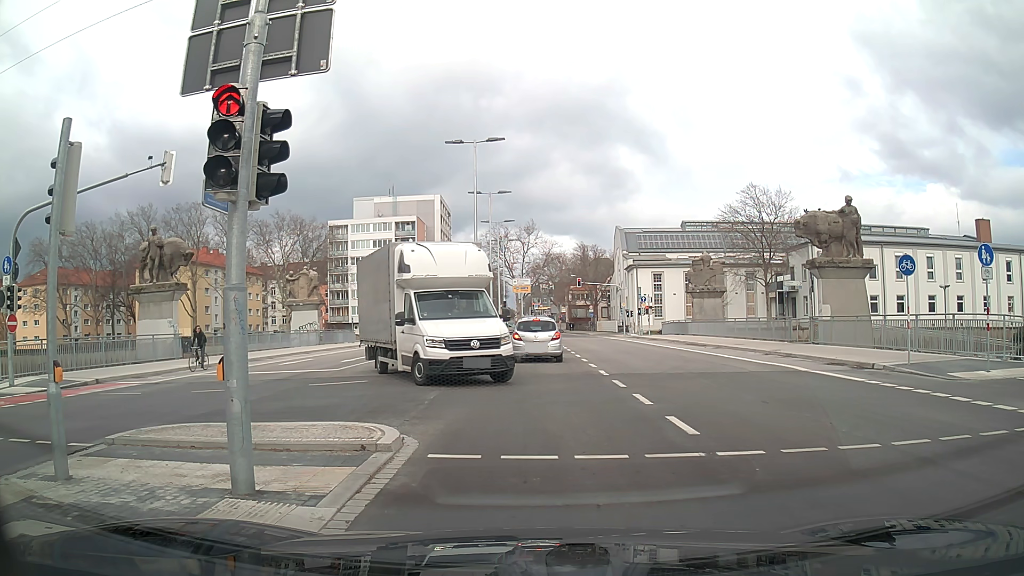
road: secondary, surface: asphalt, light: Day
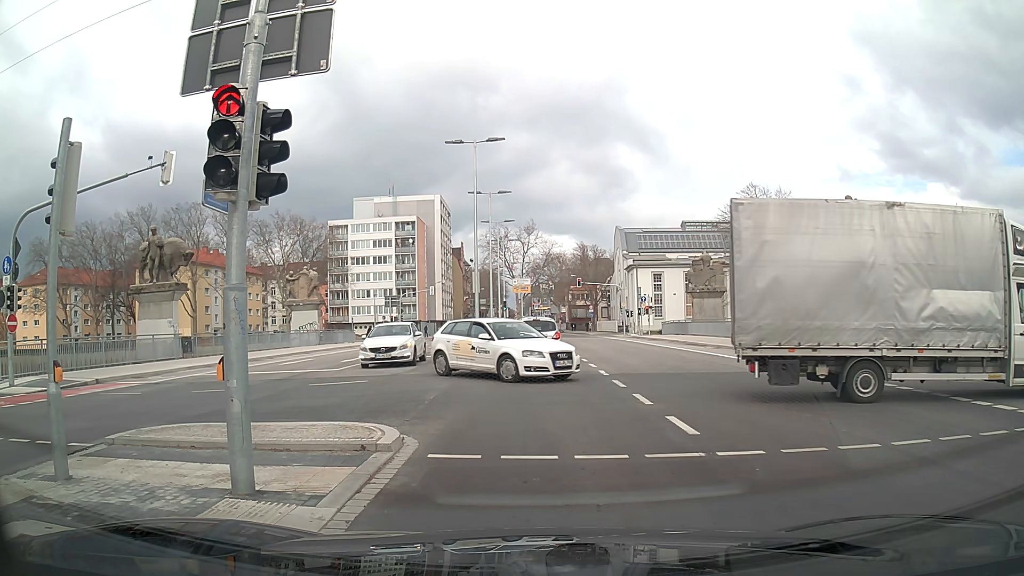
(0.0, 0.0) m; 0°
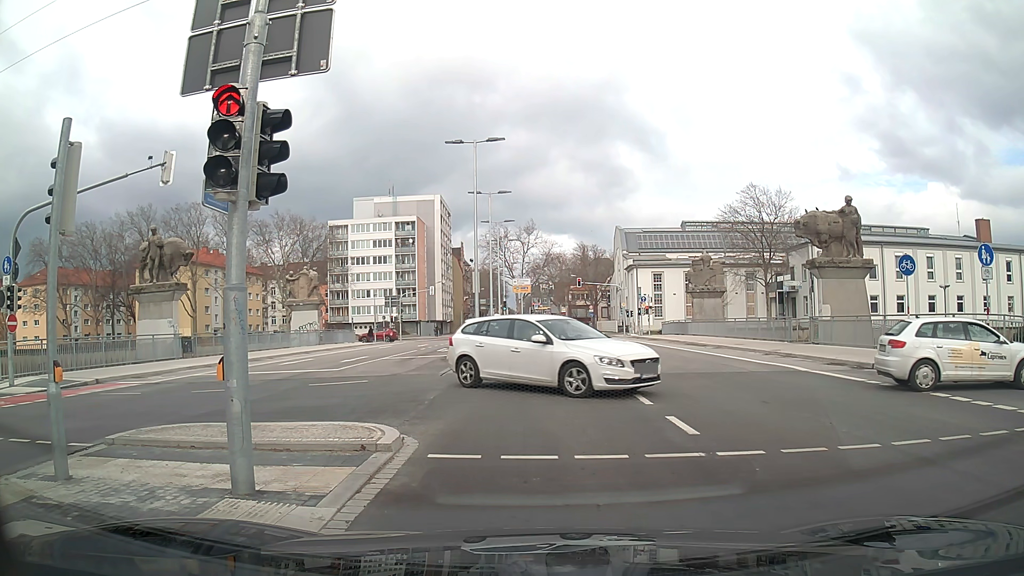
(0.0, 0.0) m; 0°
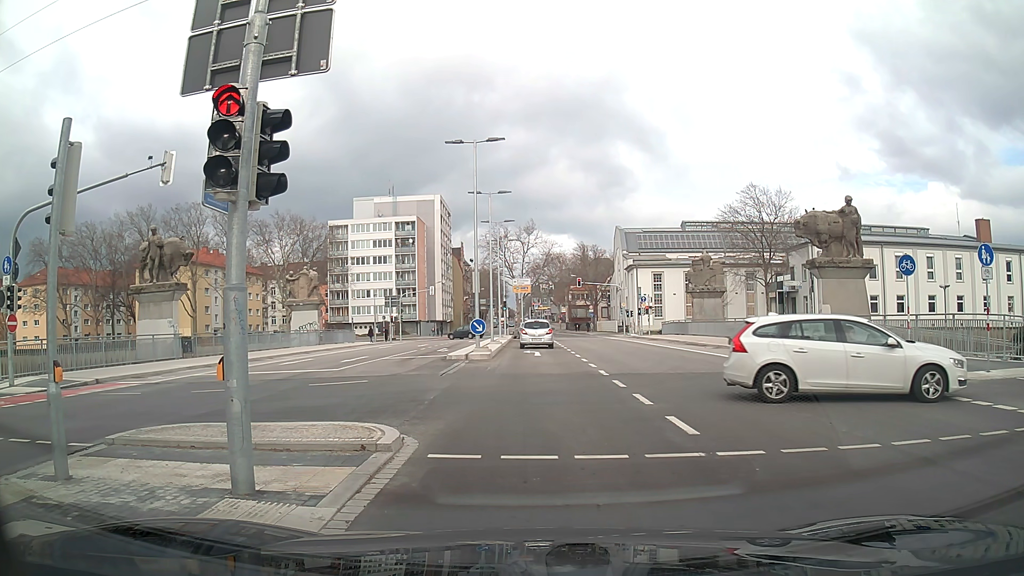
(0.0, 0.0) m; 0°
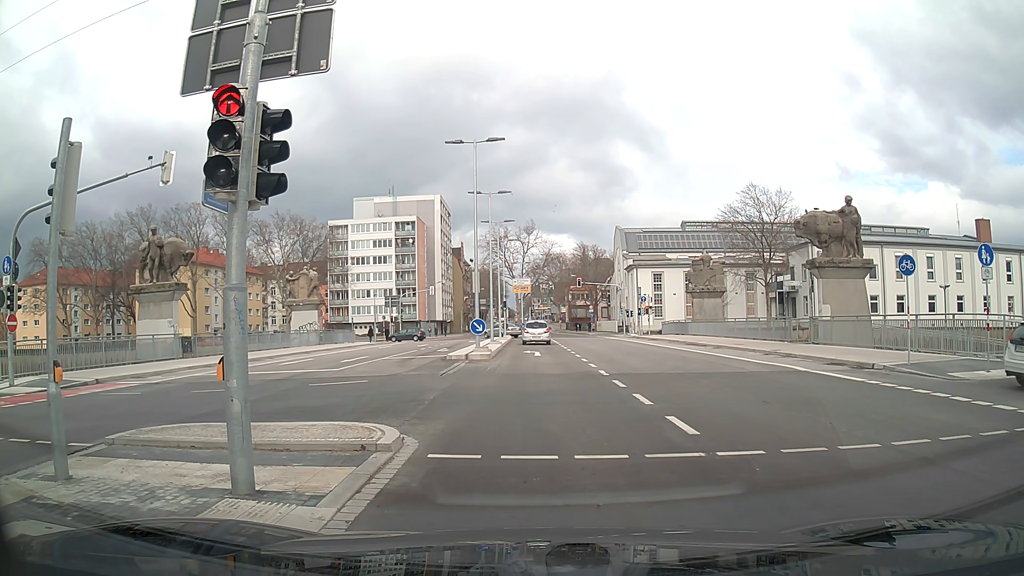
(0.0, 0.0) m; 0°
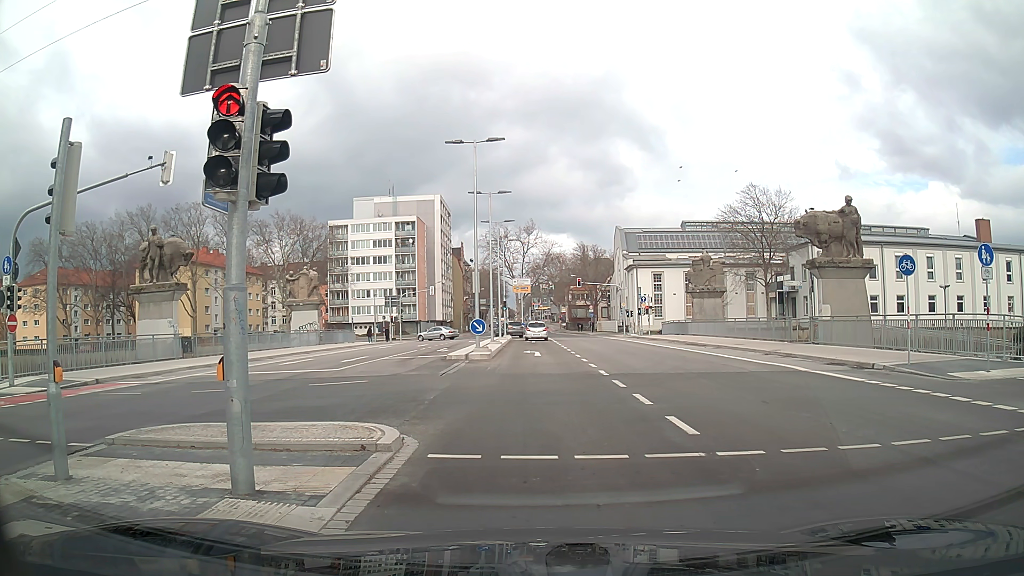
(0.0, 0.0) m; 0°
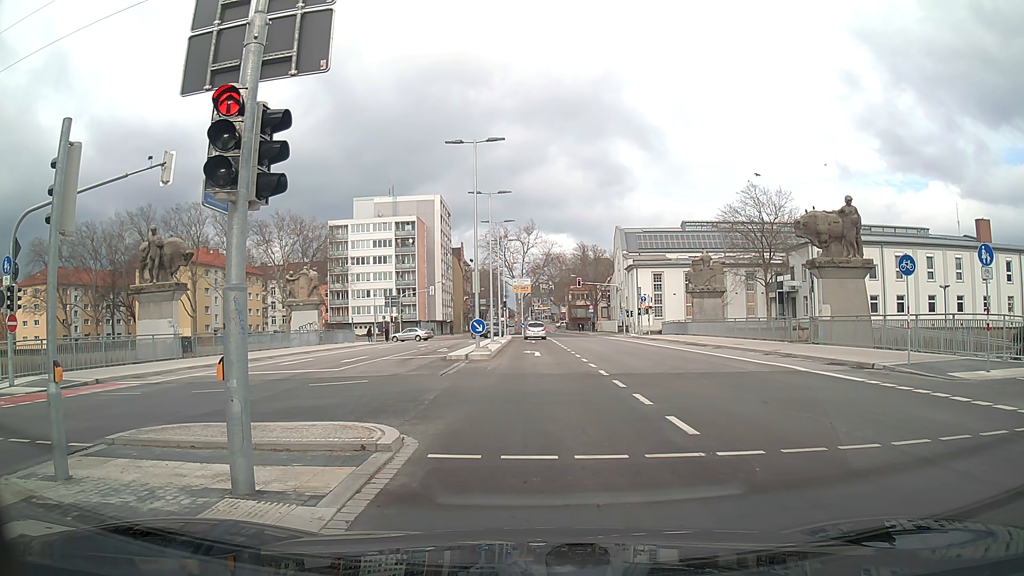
(0.0, 0.0) m; 0°
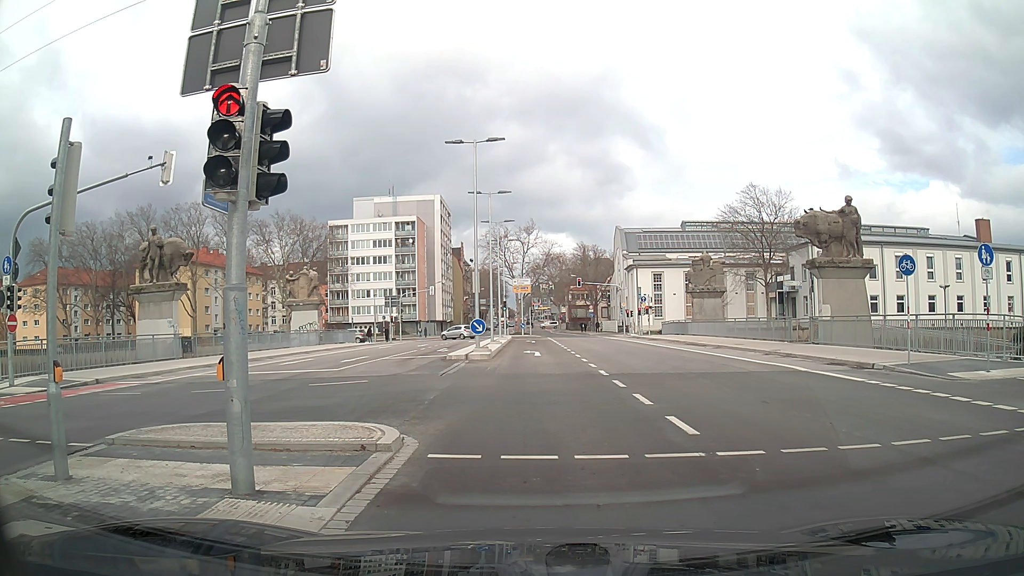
(0.0, 0.0) m; 0°
(0, +10) (0, +20) (0, +30) (-1, +40) (-1, +50) (-1, +60) (-6, +69) (-14, +73) (-24, +74) (-34, +74) m
